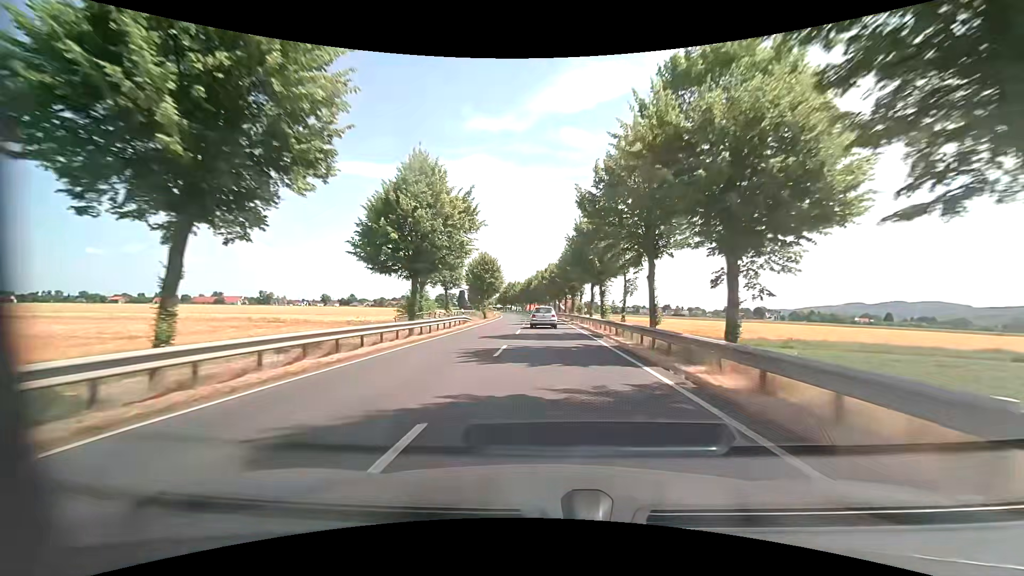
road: primary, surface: asphalt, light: Day
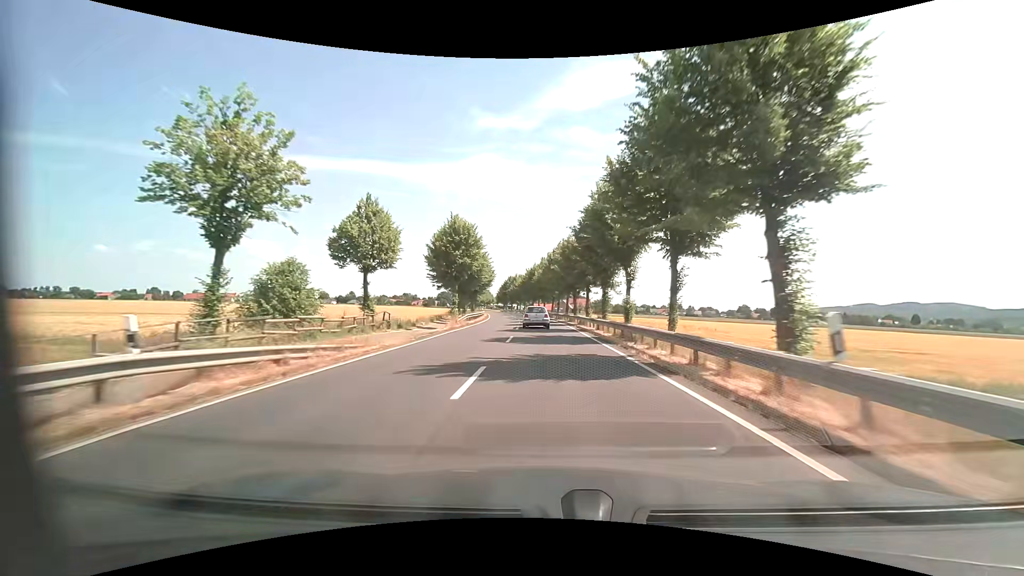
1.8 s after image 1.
(0.0, +30.3) m; -1°
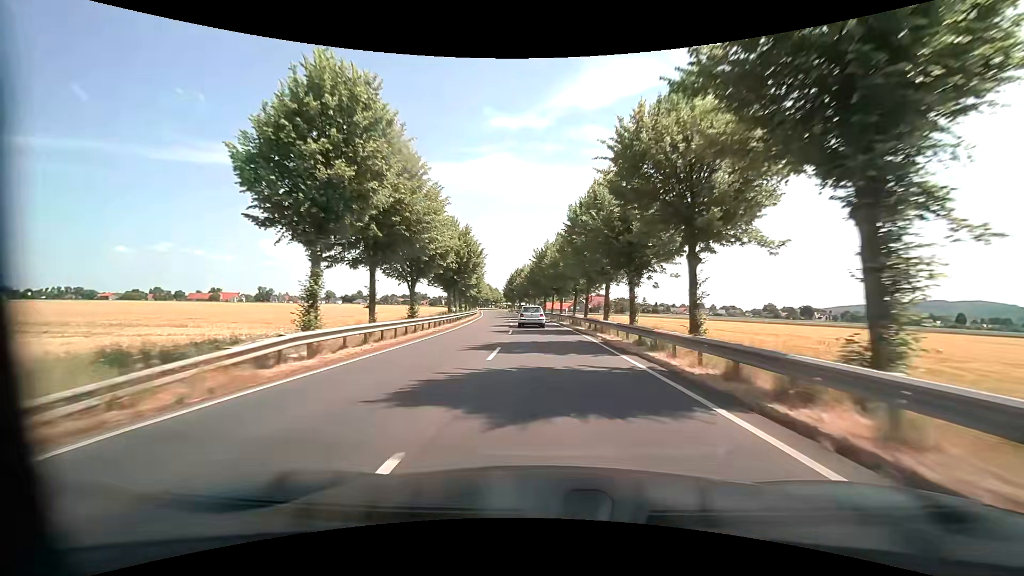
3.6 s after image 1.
(-0.2, +30.5) m; -2°
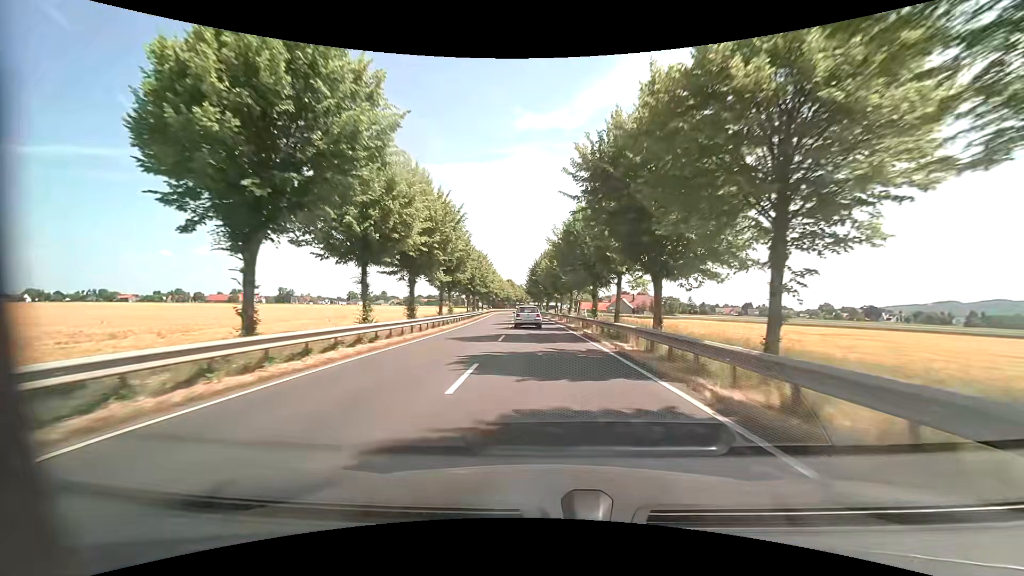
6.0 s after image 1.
(-1.1, +40.8) m; -3°
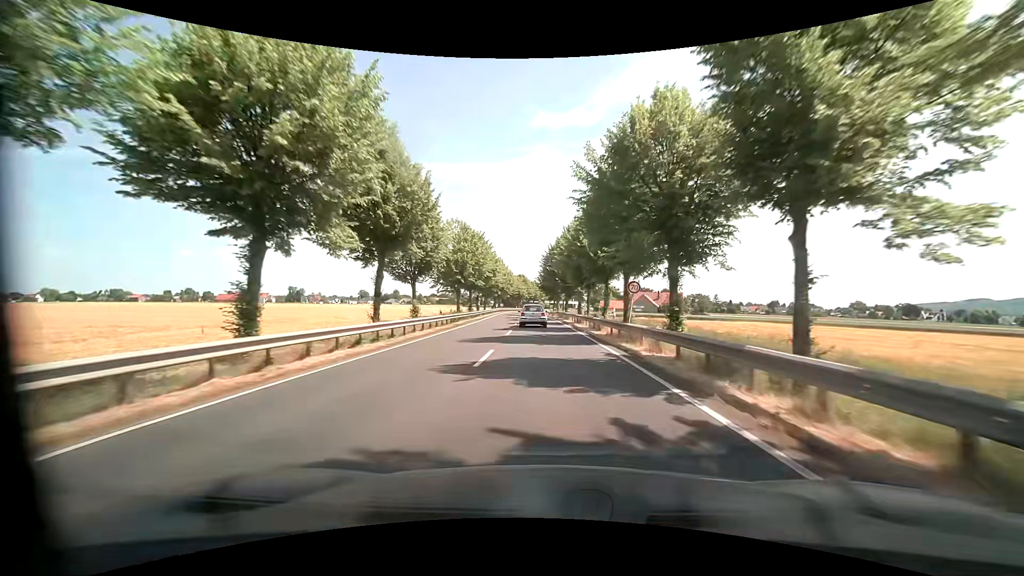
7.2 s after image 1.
(-0.4, +20.3) m; -2°
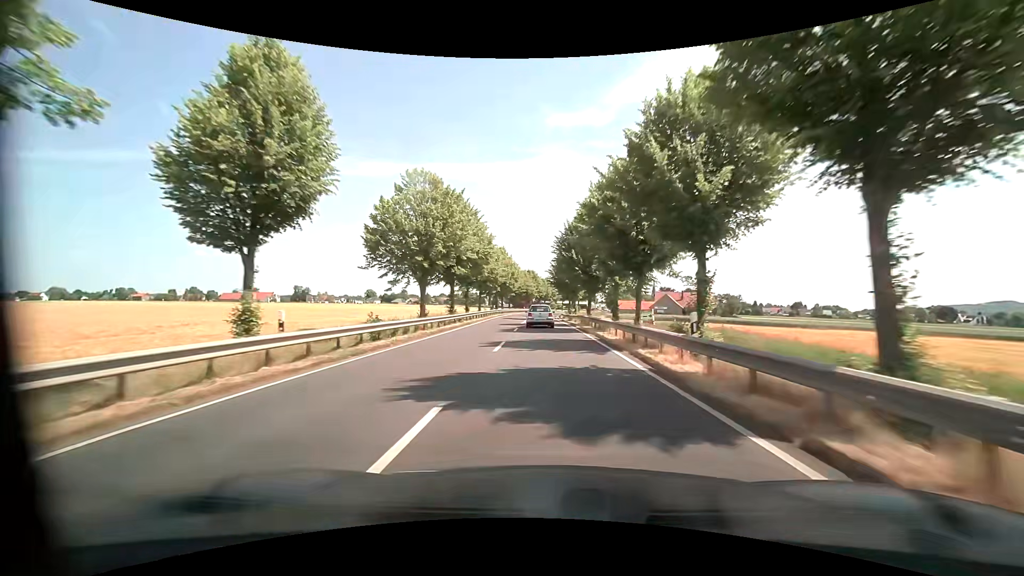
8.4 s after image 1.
(-0.4, +20.3) m; -2°
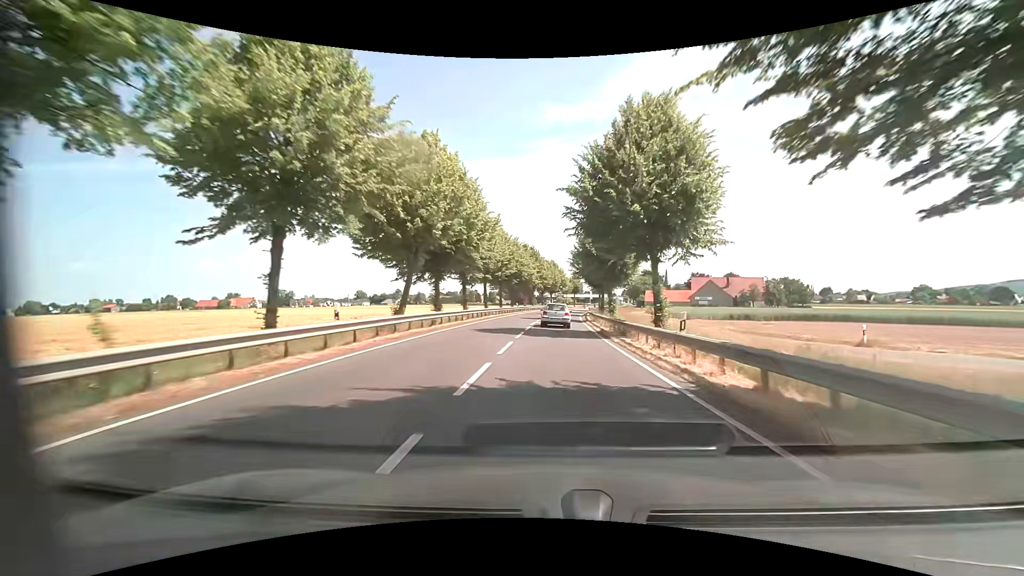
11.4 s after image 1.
(-0.4, +49.8) m; 0°
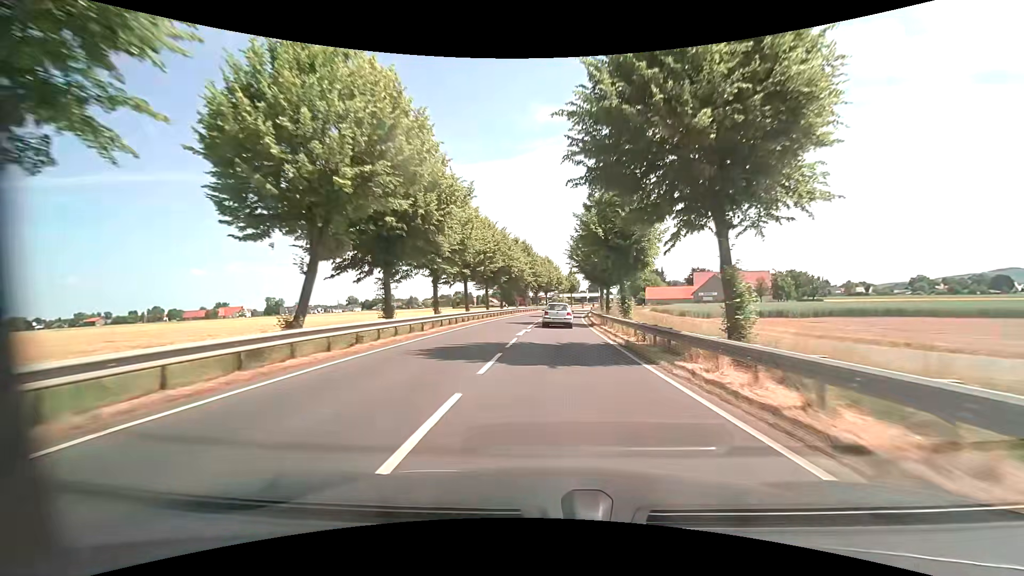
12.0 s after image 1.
(0.0, +9.7) m; +1°
